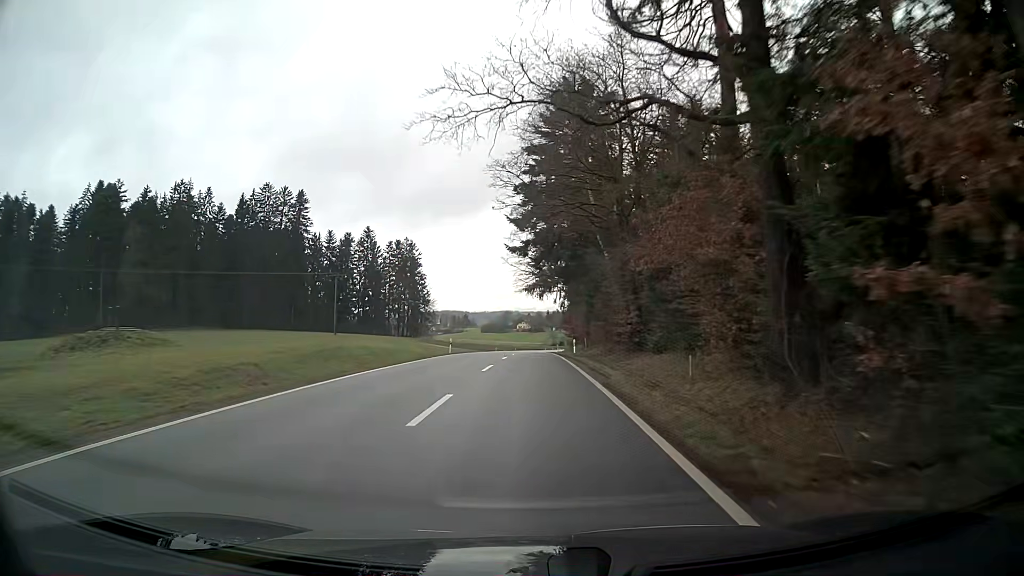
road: tertiary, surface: asphalt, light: Day
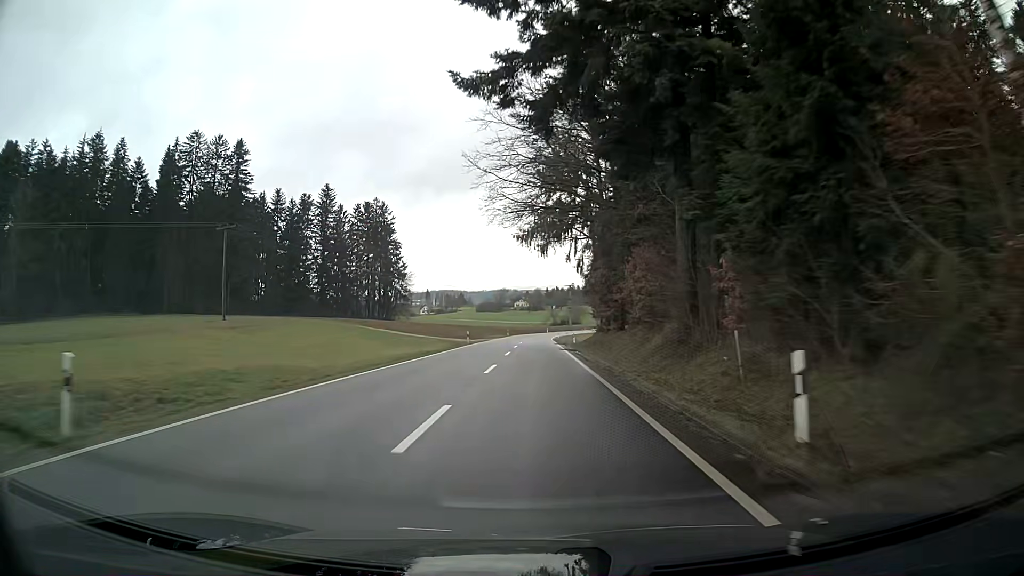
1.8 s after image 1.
(+0.1, +37.9) m; 0°
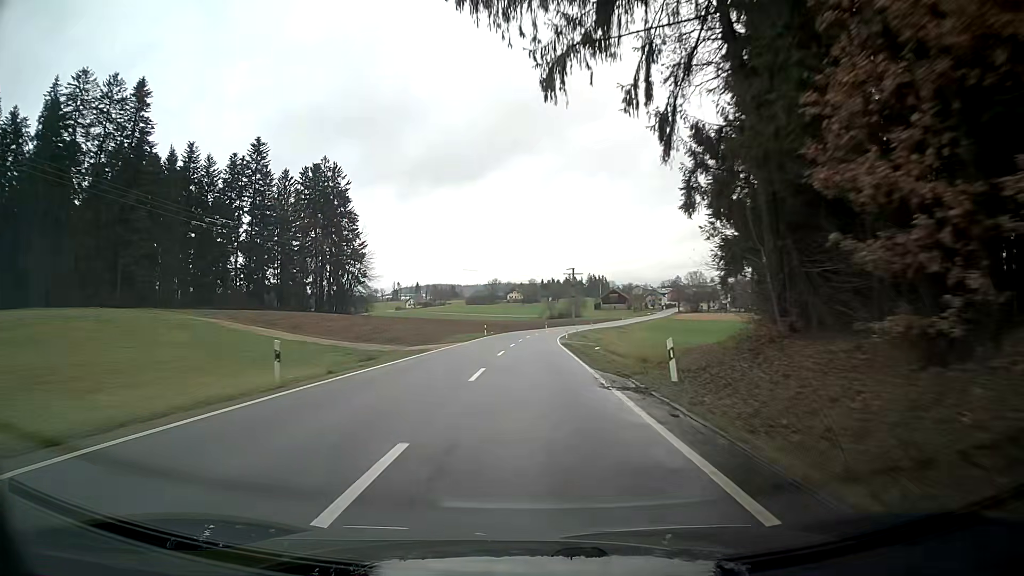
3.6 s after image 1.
(-0.2, +39.5) m; 0°
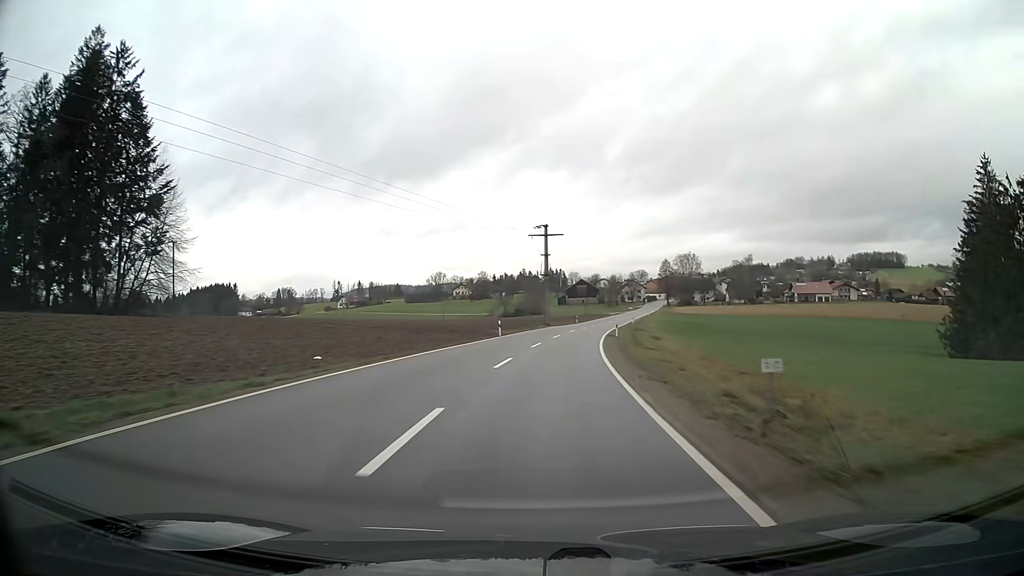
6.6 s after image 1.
(+2.1, +69.4) m; +5°
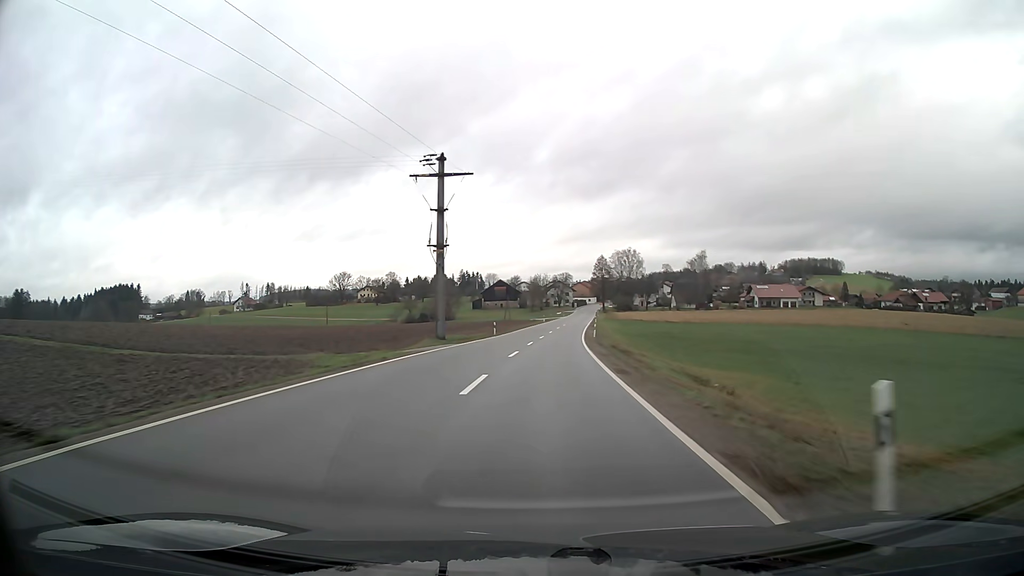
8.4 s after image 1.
(+2.6, +41.3) m; +7°
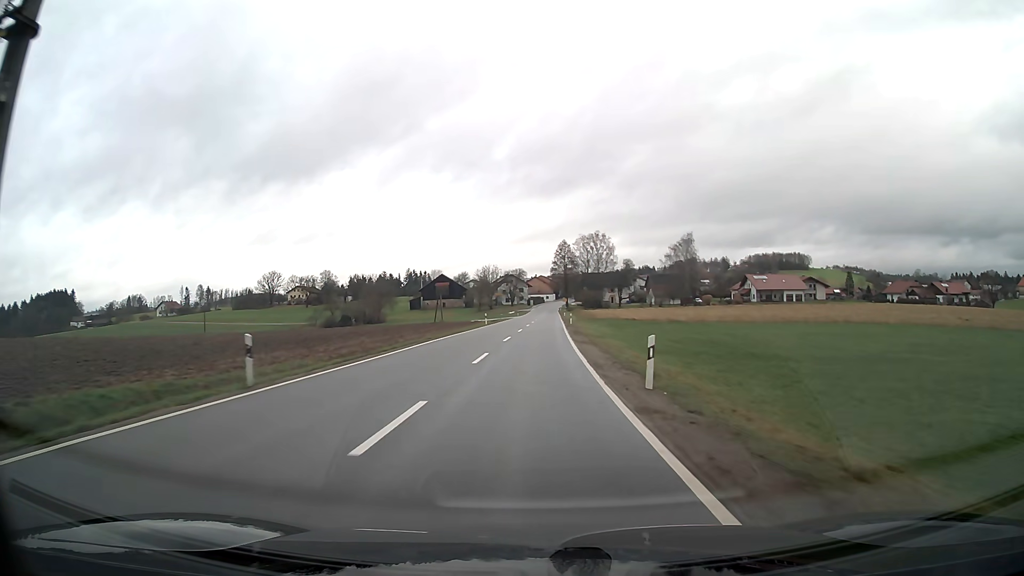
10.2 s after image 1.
(+1.5, +40.9) m; +3°
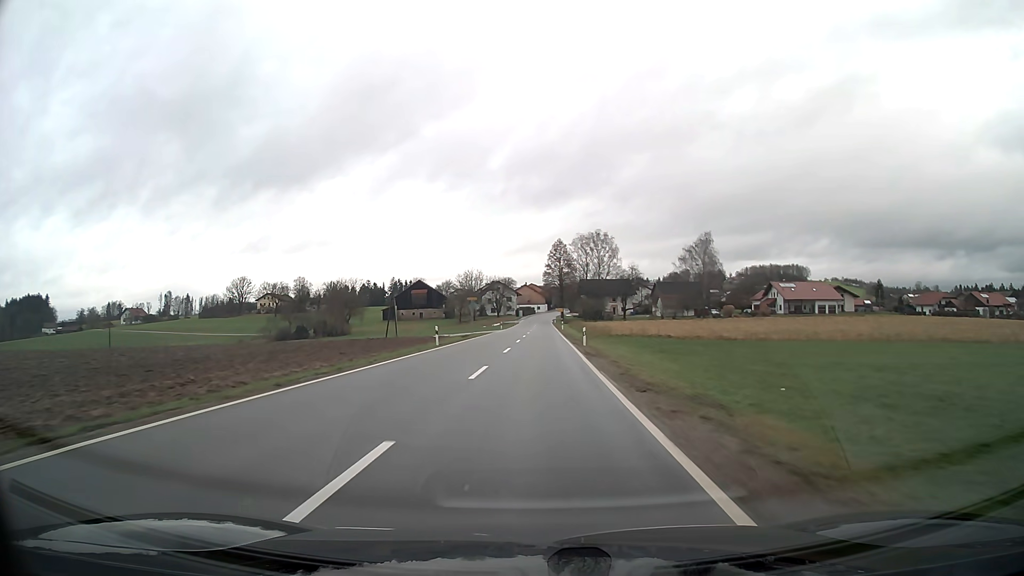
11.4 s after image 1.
(+0.2, +27.1) m; +1°
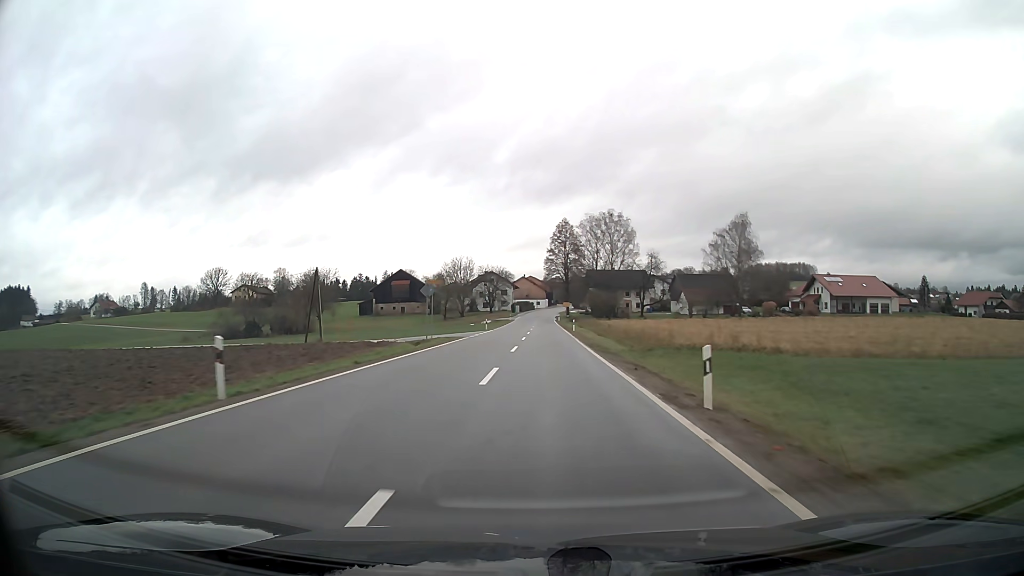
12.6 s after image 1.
(0.0, +26.0) m; 0°
